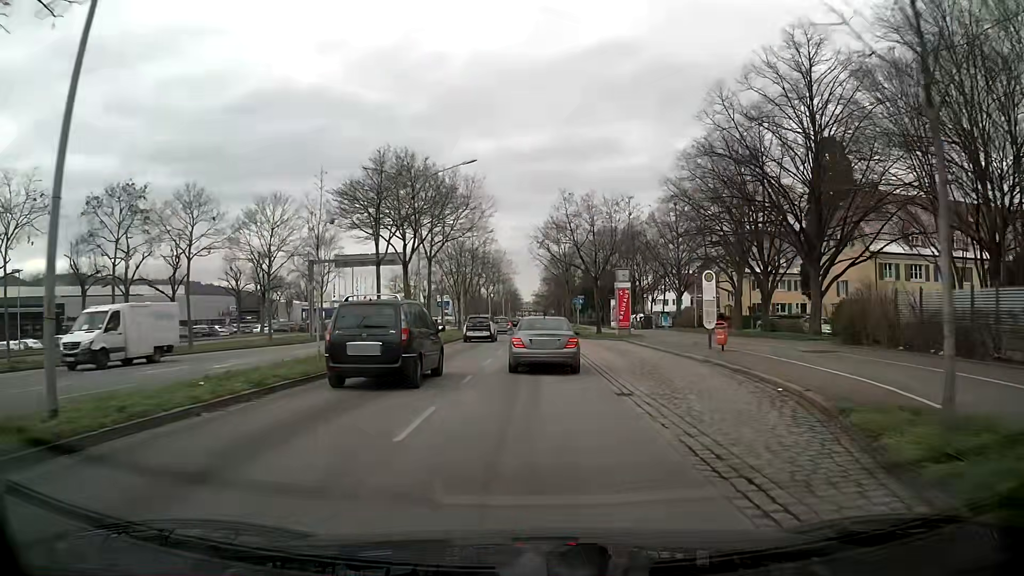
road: primary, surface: asphalt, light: Day
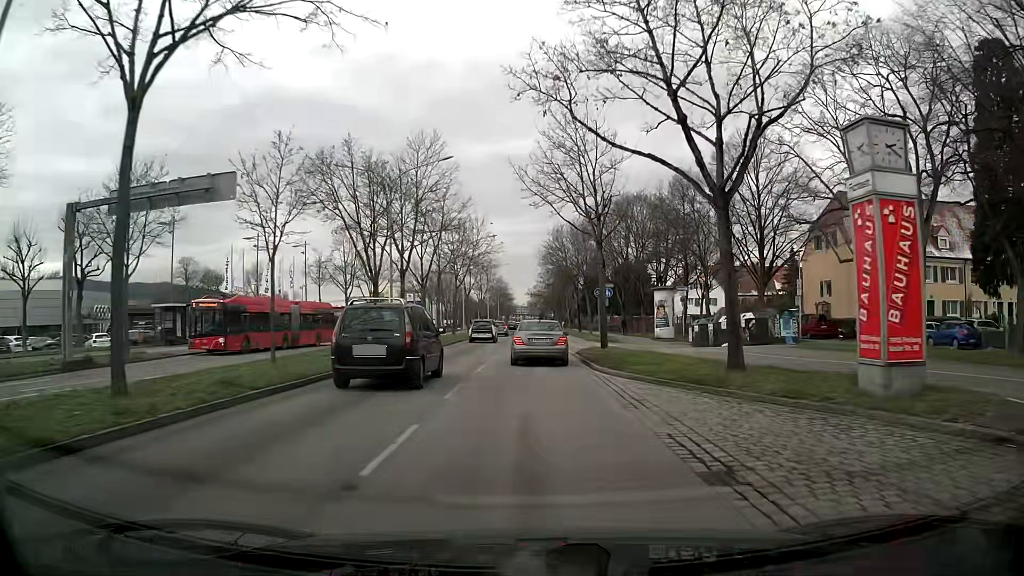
(+0.4, +31.6) m; +1°
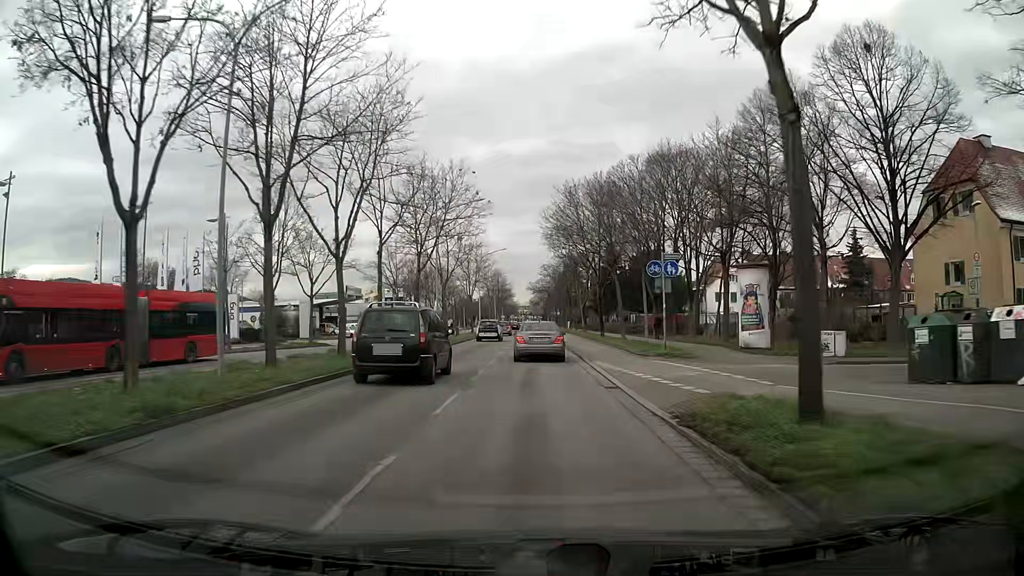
(0.0, +20.0) m; 0°
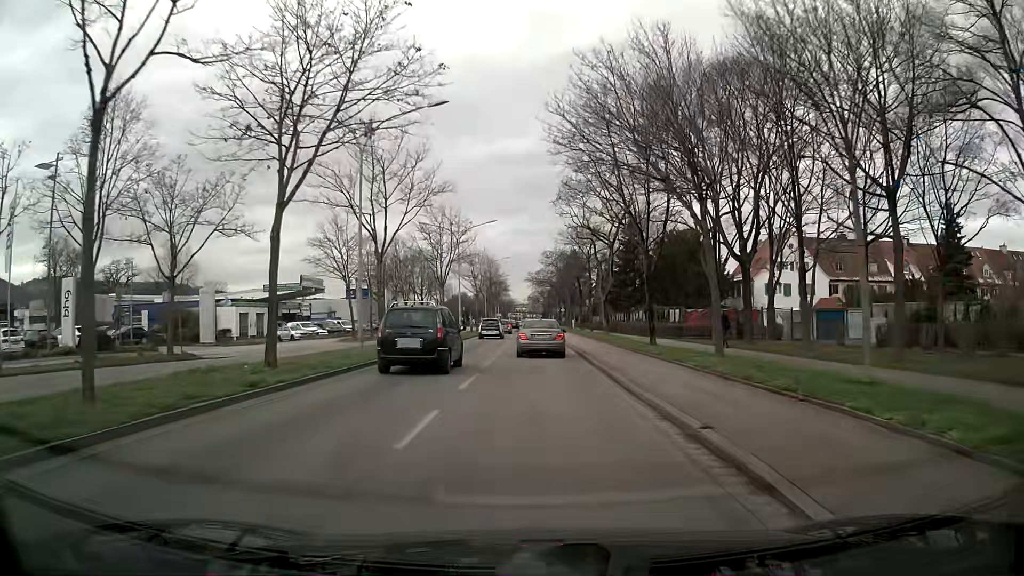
(-0.1, +21.1) m; 0°
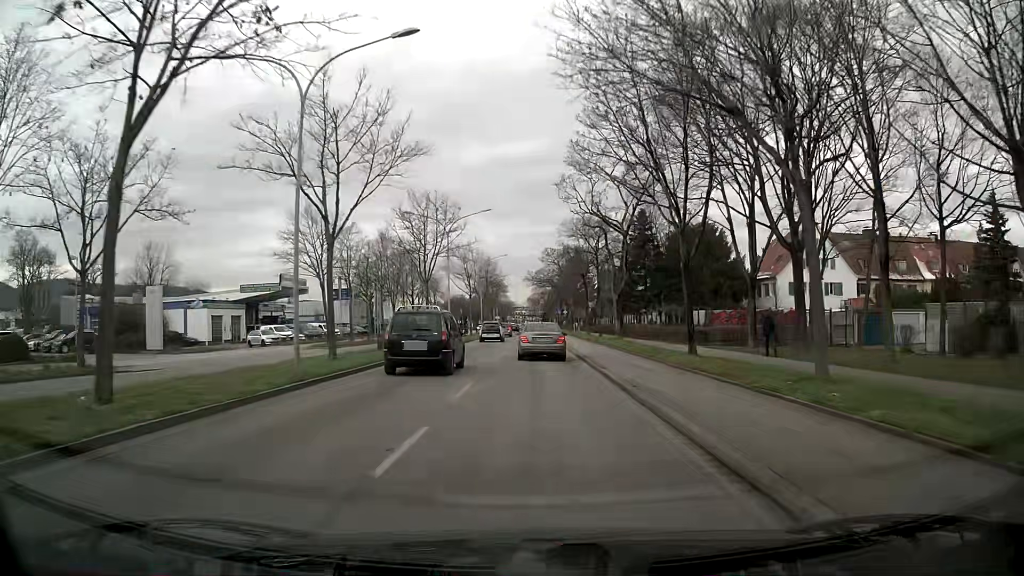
(0.0, +7.3) m; -1°
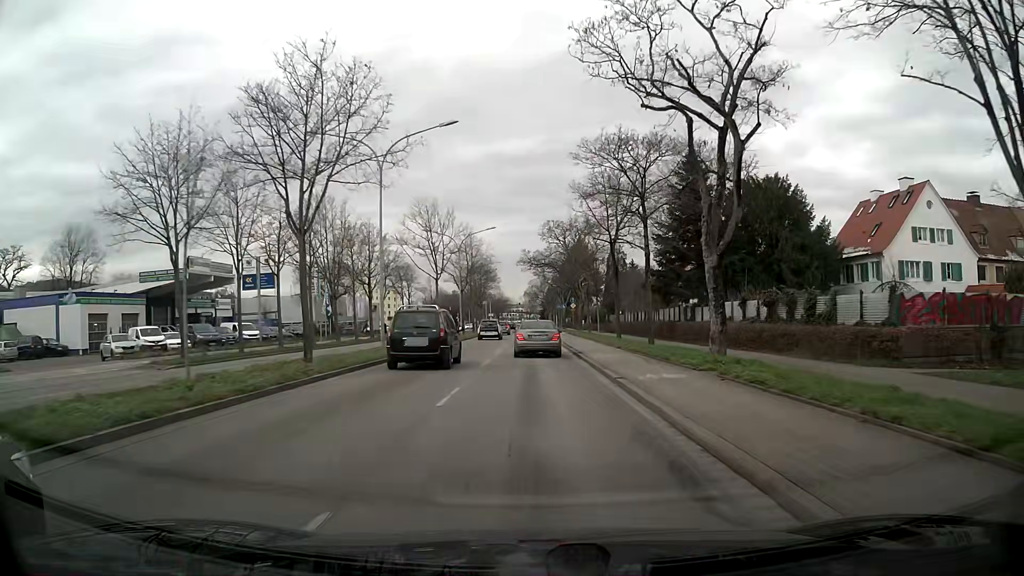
(+0.2, +22.3) m; 0°
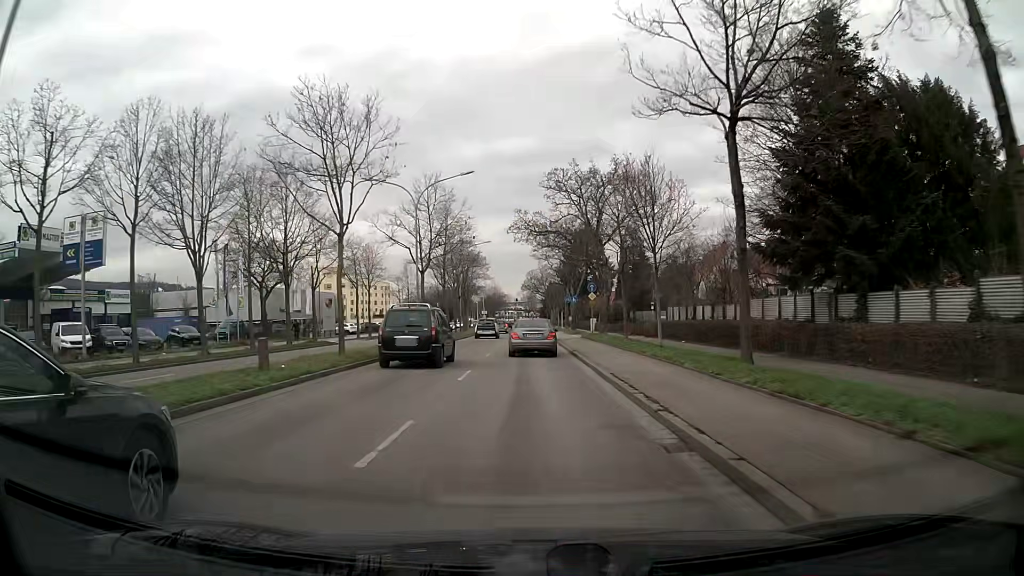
(+0.4, +22.8) m; +1°
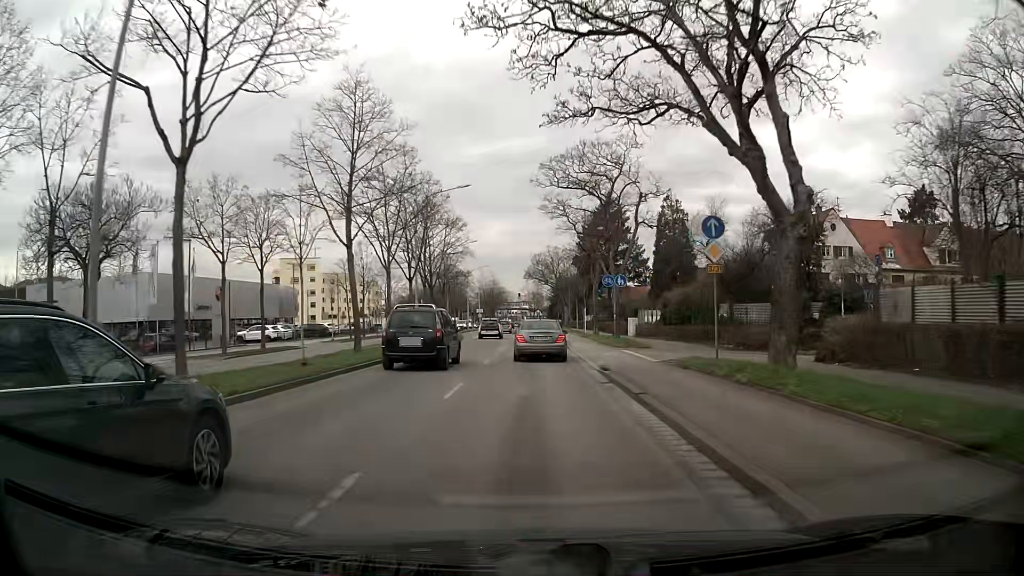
(0.0, +30.4) m; 0°
(0, +10) (0, +20) (0, +30) (0, +40) (0, +50) (0, +60) (0, +70) (0, +80) (0, +90) (0, +100) m
